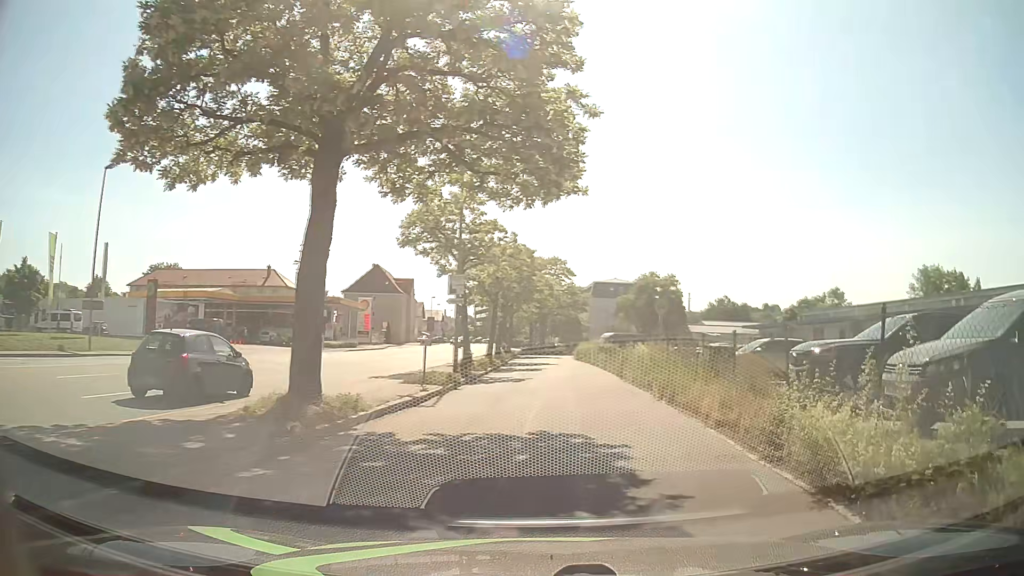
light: Day
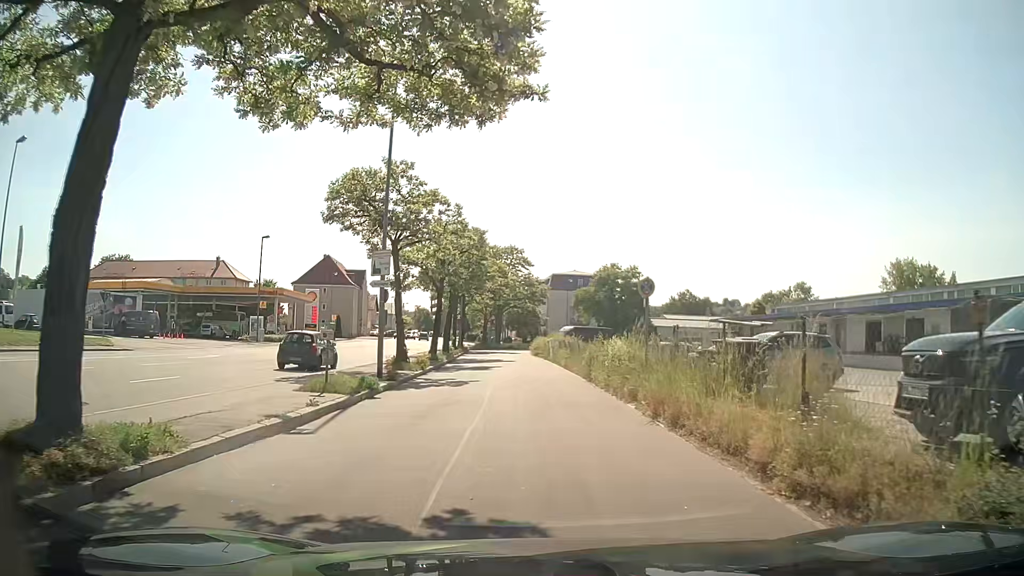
(+0.3, +5.3) m; +3°
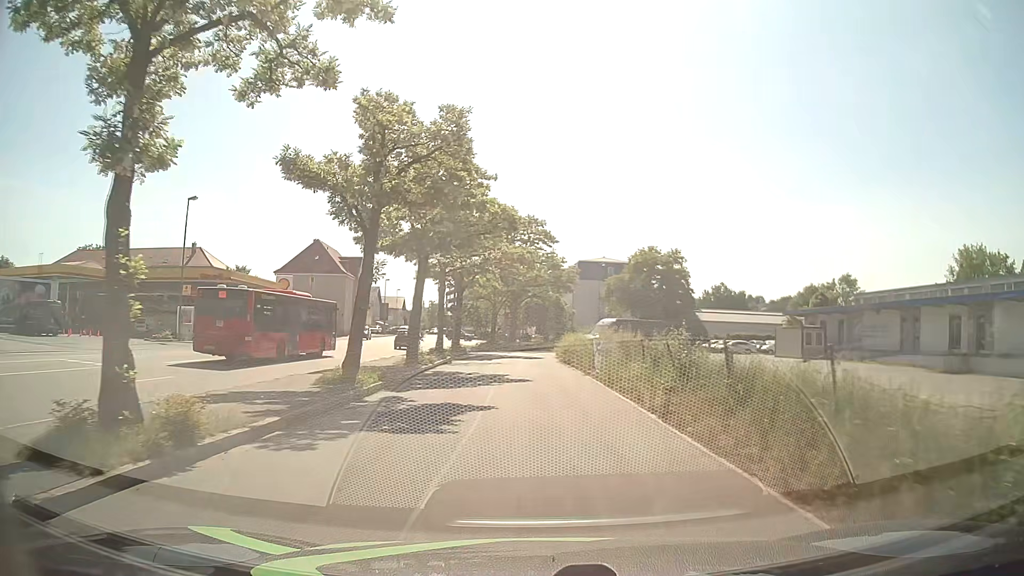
(+0.1, +19.5) m; 0°
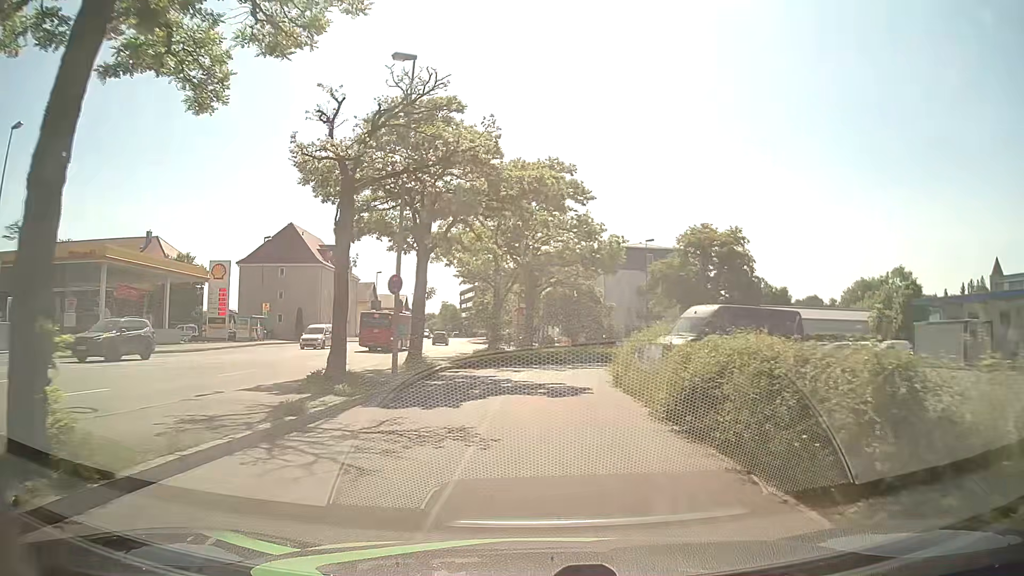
(-0.4, +22.0) m; -2°
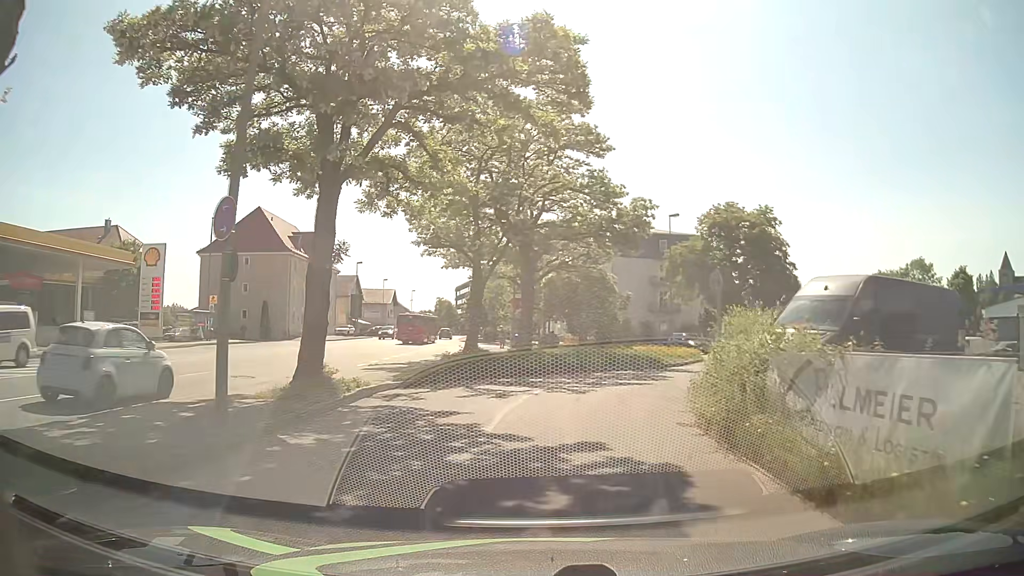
(0.0, +11.2) m; 0°
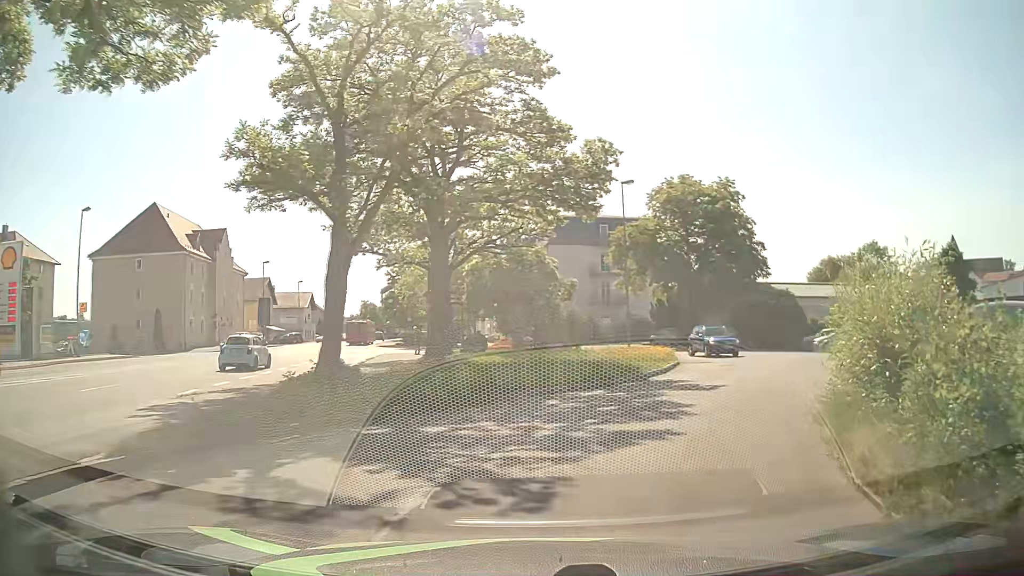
(+0.3, +10.0) m; +7°
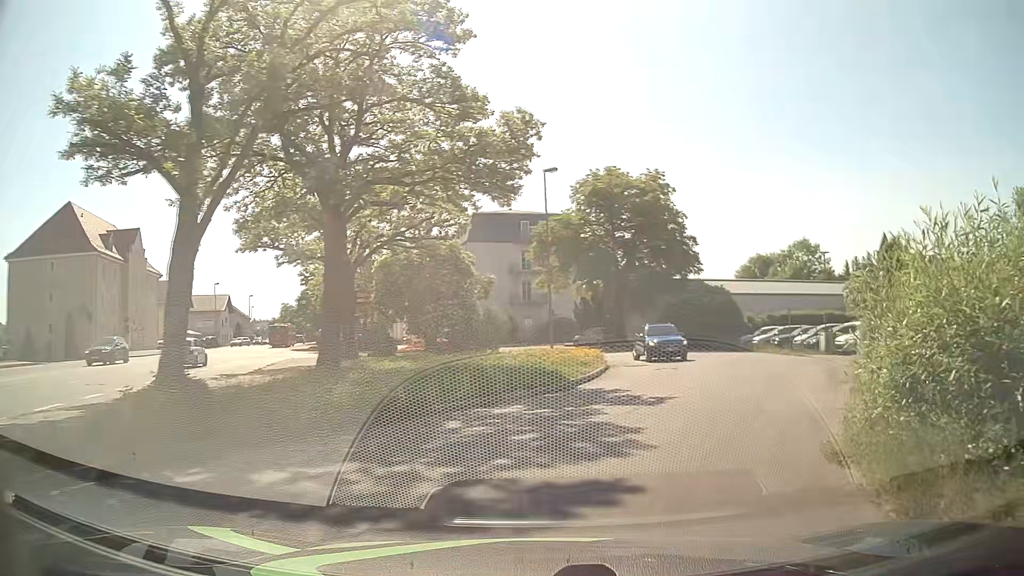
(+0.1, +3.2) m; +6°
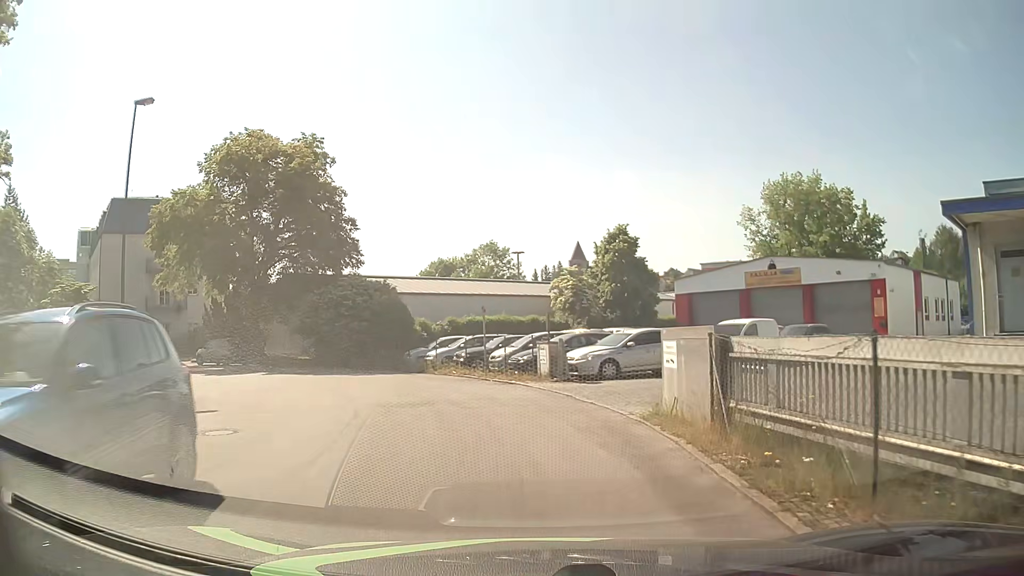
(+3.4, +12.7) m; +26°
(0, +10) (-3, +20) (-8, +28) (-17, +33) (-27, +35) (-37, +34) (-47, +33) (-55, +38) (-62, +45) (-69, +52) m
